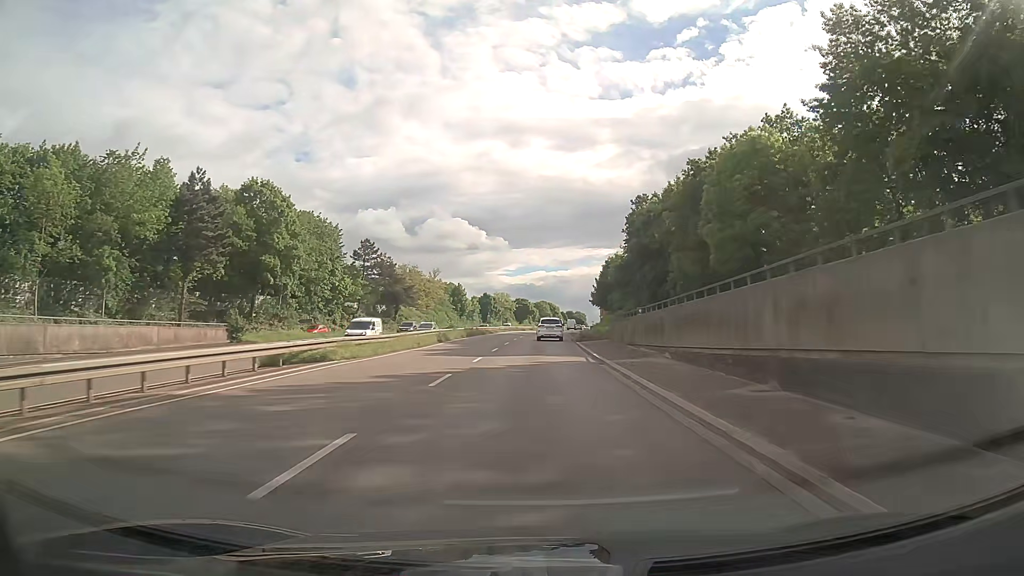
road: trunk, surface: asphalt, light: Day
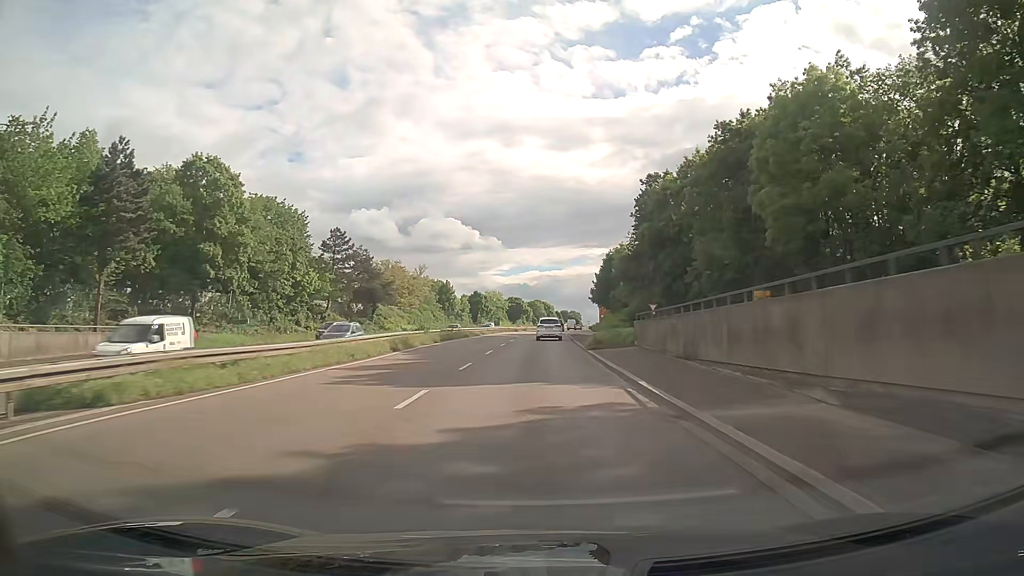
(0.0, +12.4) m; 0°
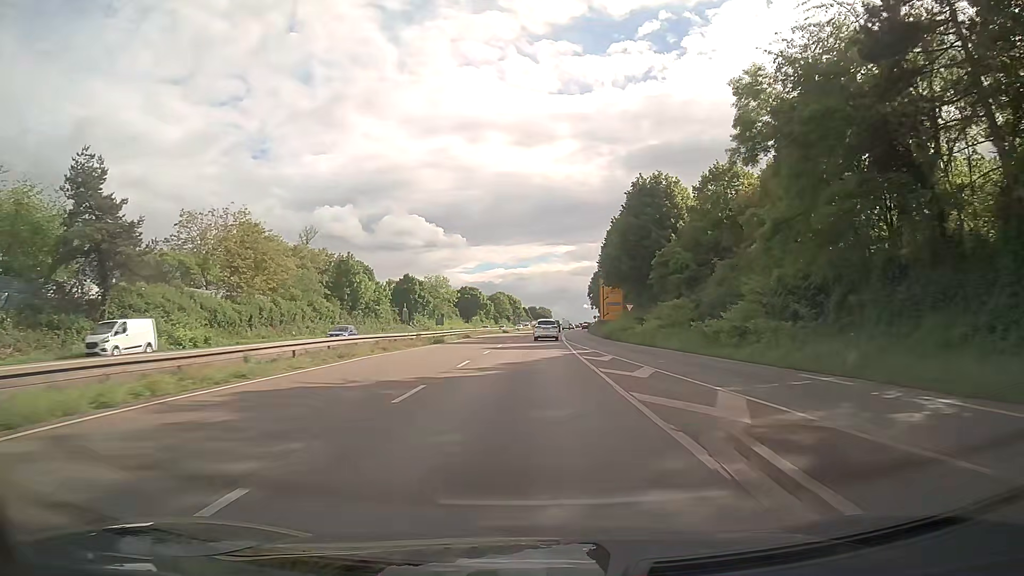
(+1.5, +62.4) m; +3°
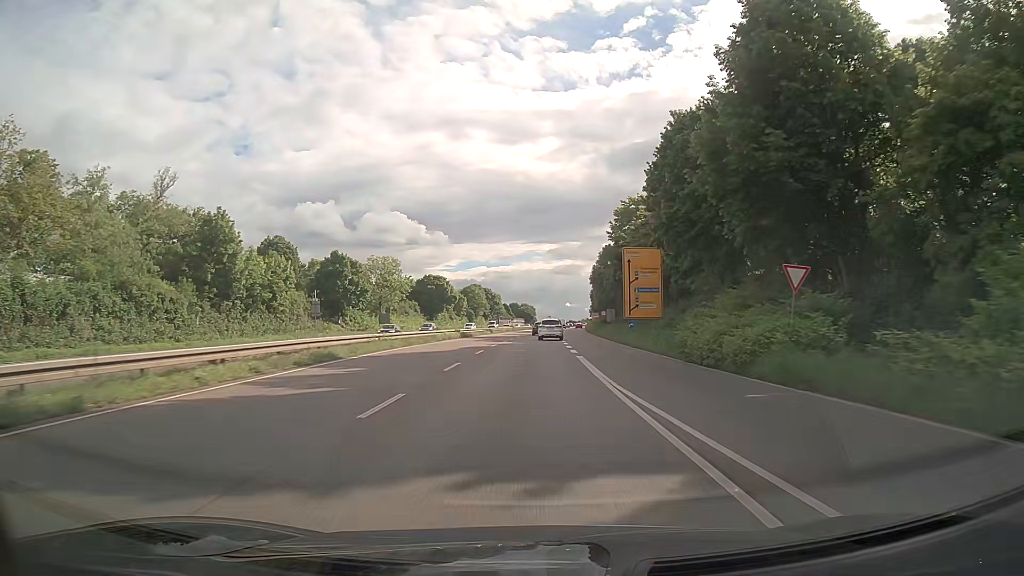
(+0.3, +38.0) m; +1°
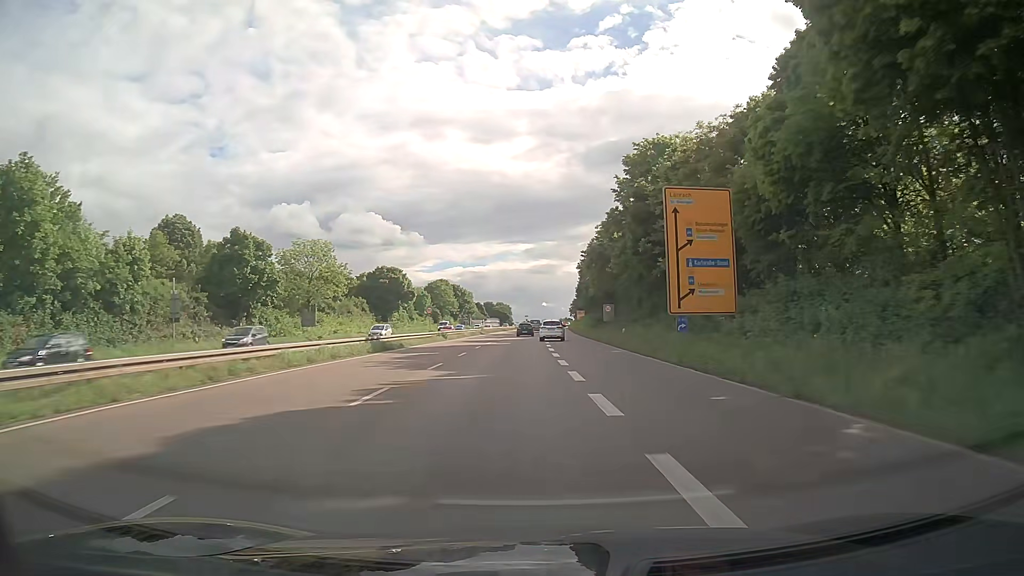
(+0.4, +25.4) m; +2°
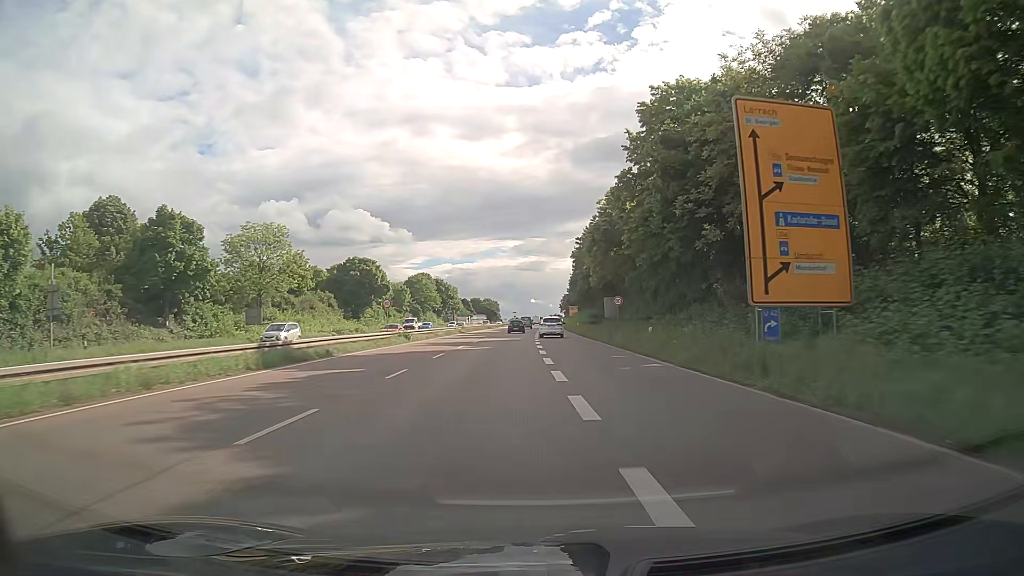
(+0.1, +12.6) m; +1°
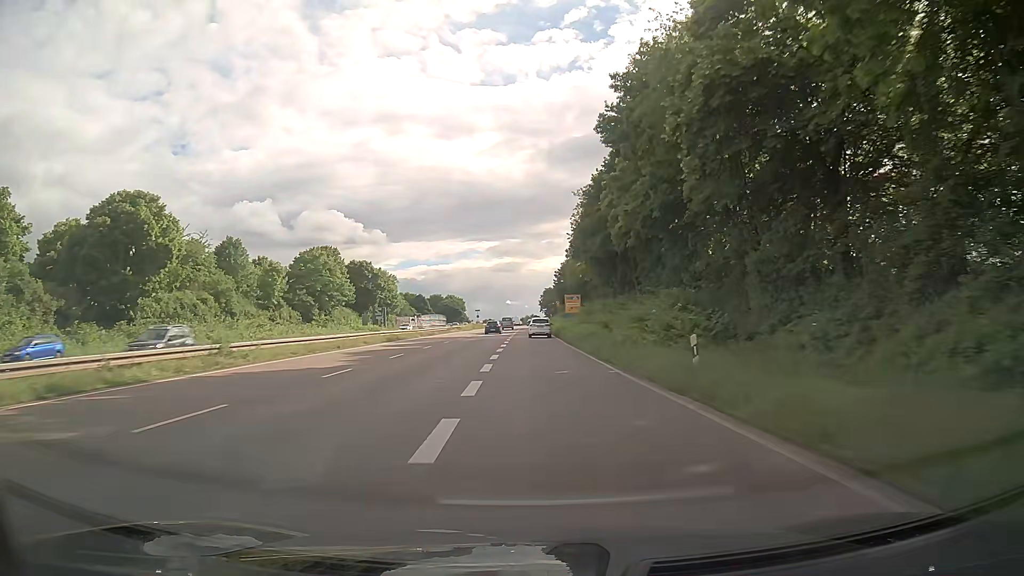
(+1.5, +62.3) m; +2°
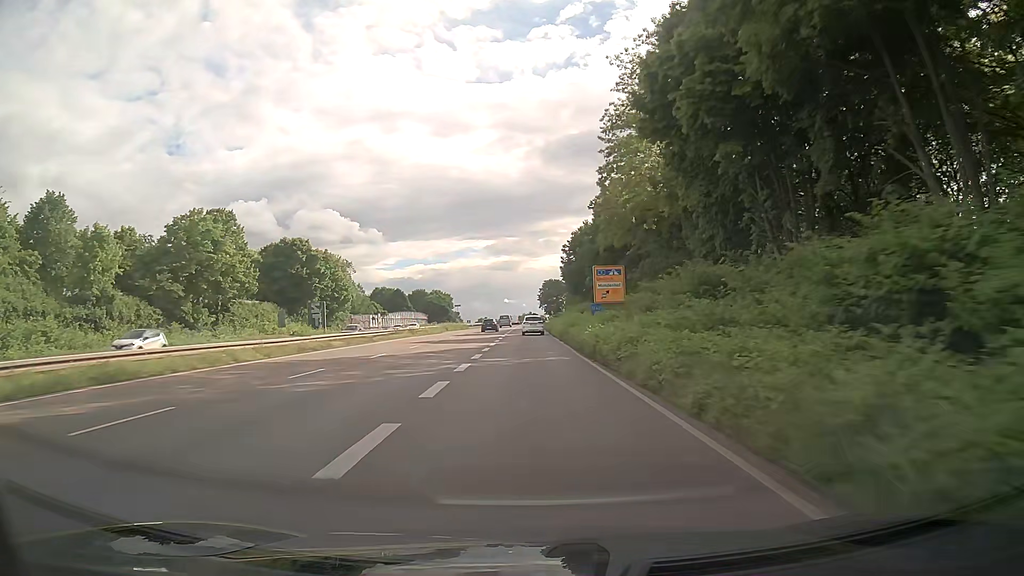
(-0.1, +36.7) m; 0°
(0, +10) (0, +20) (0, +30) (0, +40) (-1, +50) (-1, +60) (-1, +70) (-1, +80) (-1, +90) (-1, +100) m
